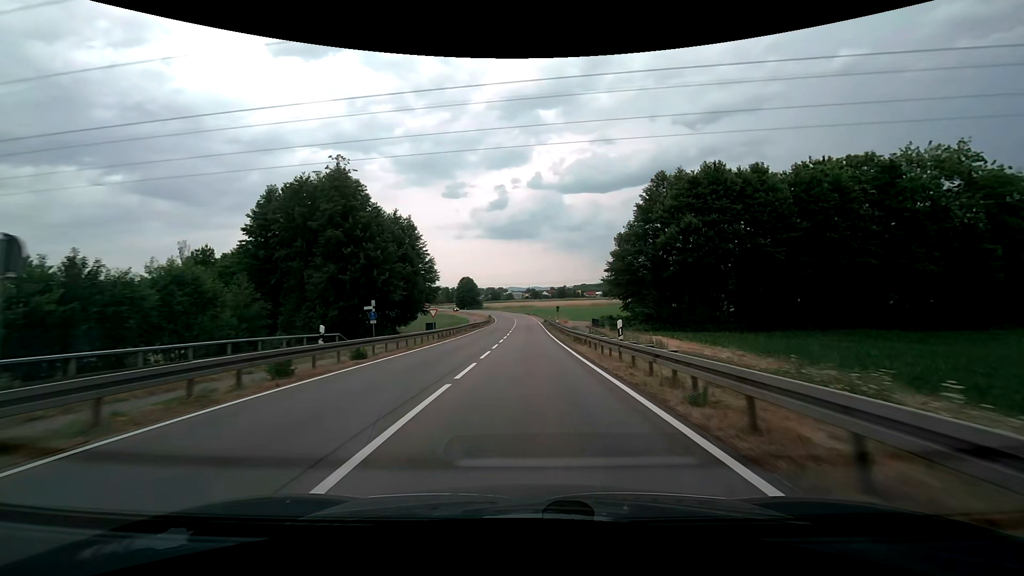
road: secondary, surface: asphalt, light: Day
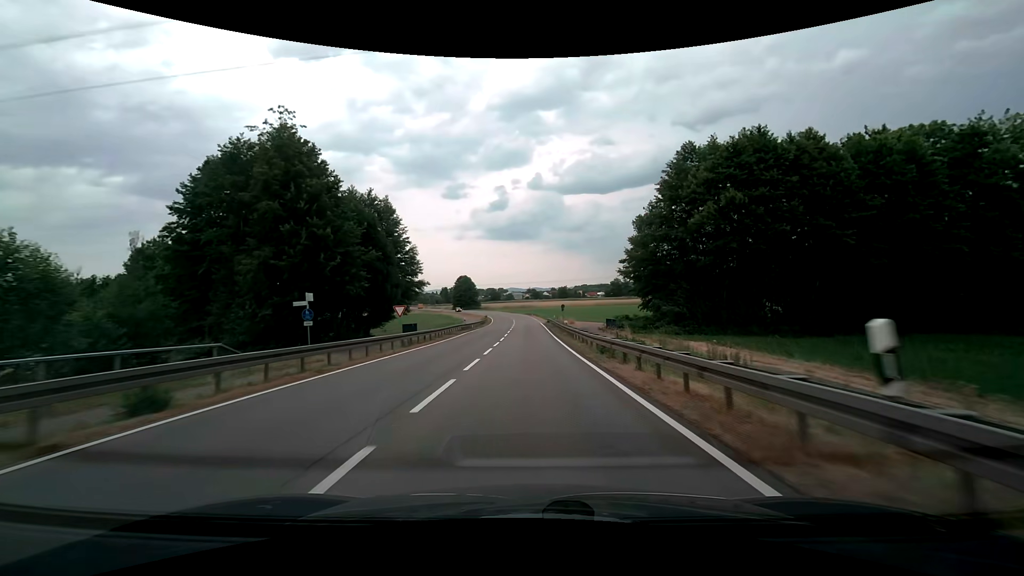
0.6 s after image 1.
(0.0, +10.8) m; 0°
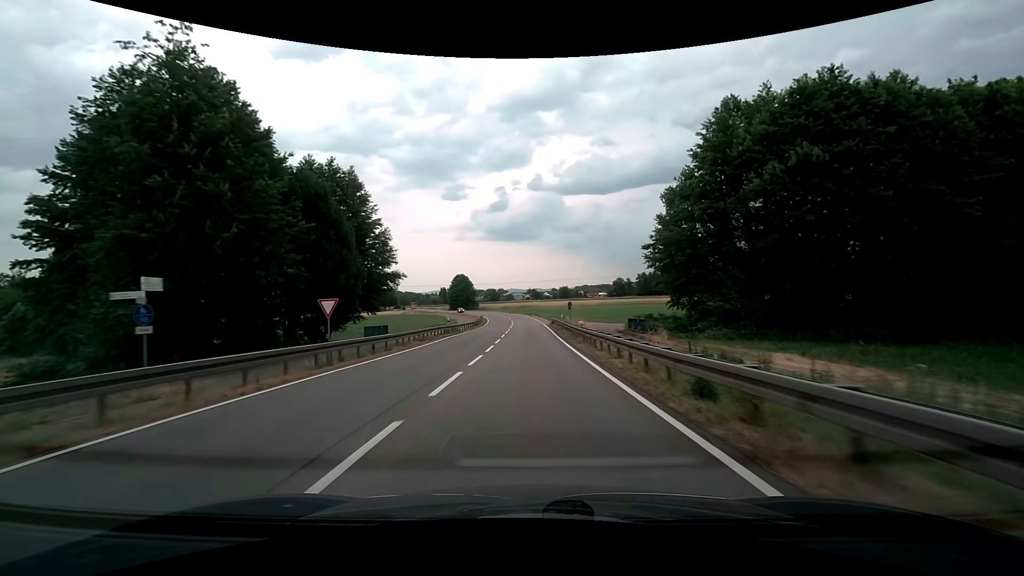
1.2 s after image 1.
(0.0, +10.9) m; 0°
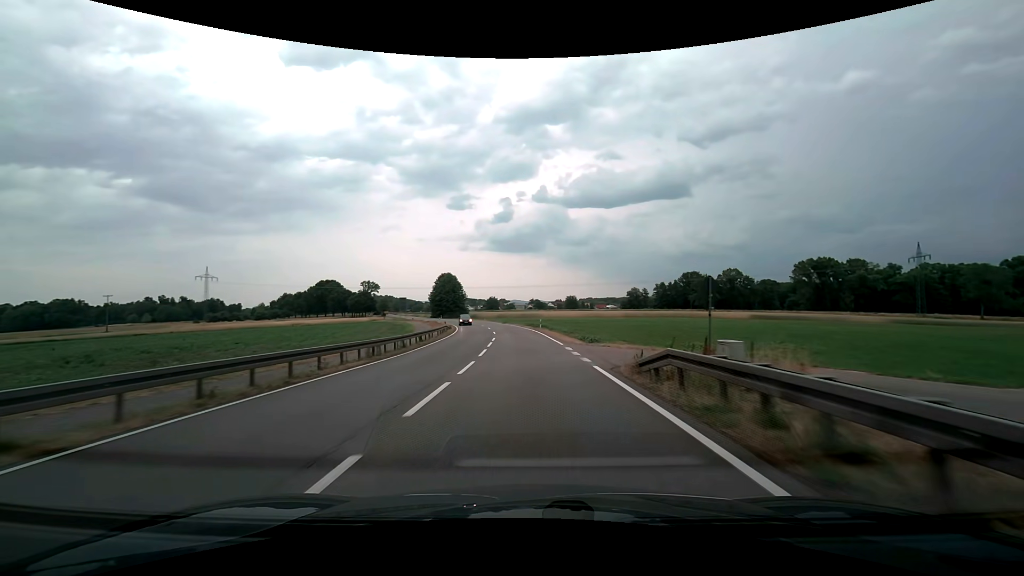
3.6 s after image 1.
(-0.1, +43.7) m; -1°
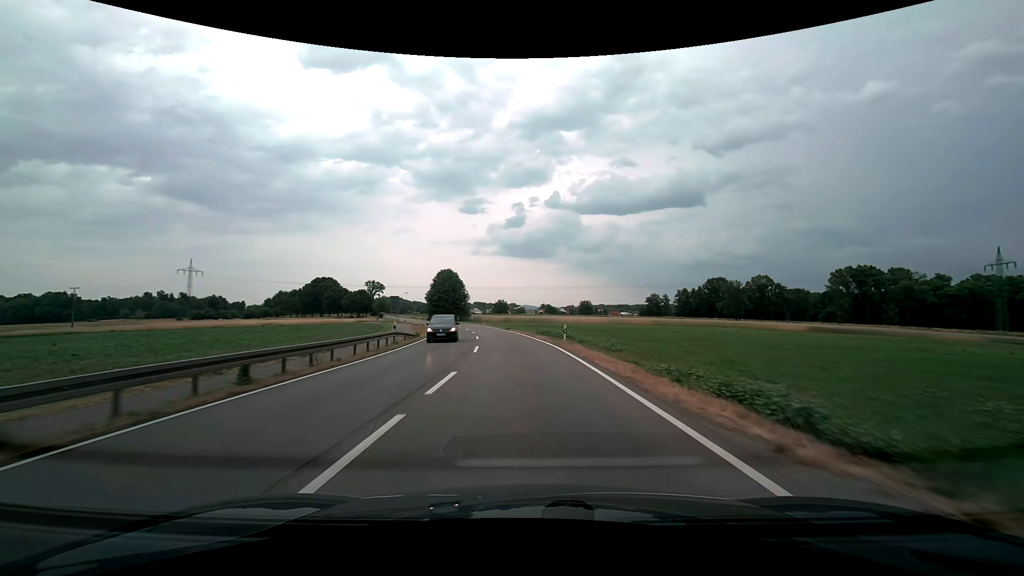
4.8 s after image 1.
(0.0, +22.3) m; -1°
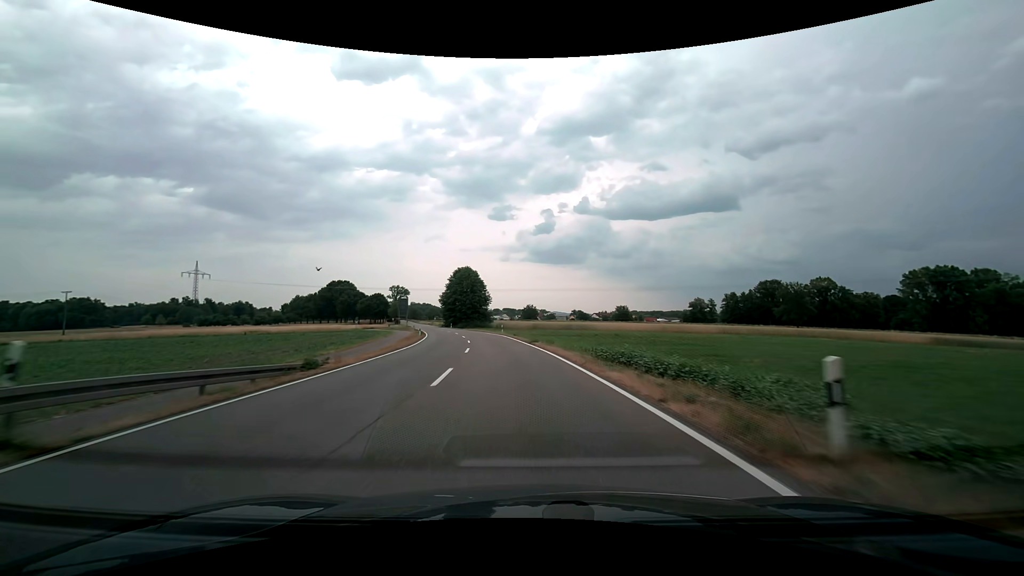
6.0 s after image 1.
(-0.6, +22.4) m; -3°
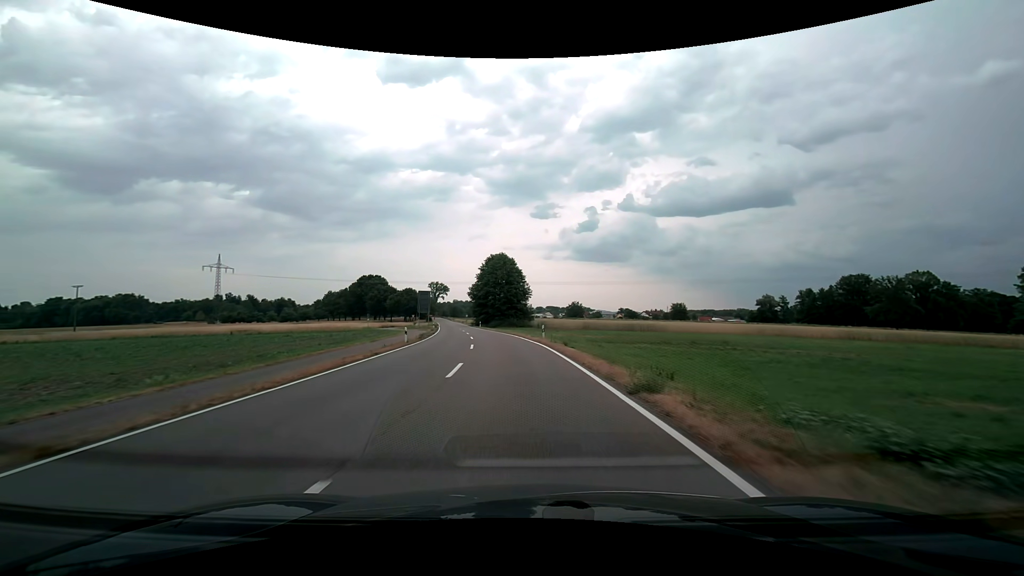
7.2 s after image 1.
(-0.9, +22.3) m; -5°
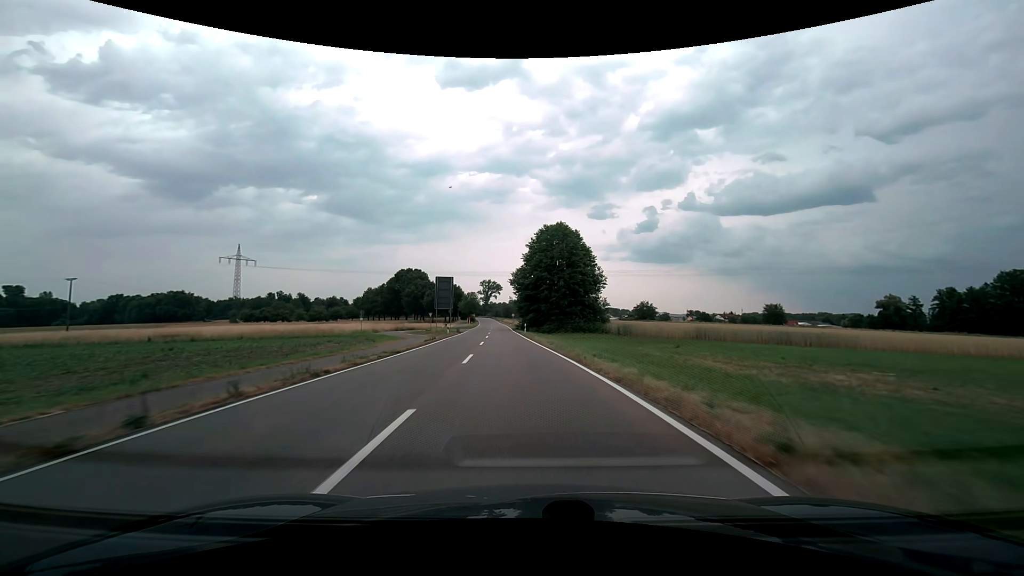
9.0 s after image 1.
(-1.9, +33.1) m; -6°
(0, +10) (-1, +20) (-1, +30) (-2, +40) (-3, +50) (-4, +60) (-4, +70) (-5, +80) (-6, +90) (-7, +100) m
